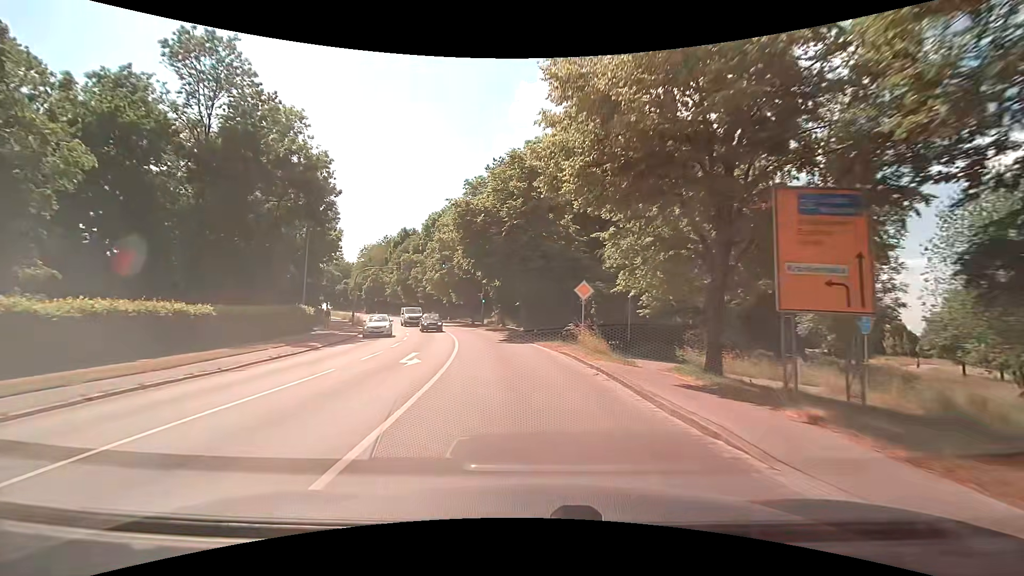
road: secondary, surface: asphalt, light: Day
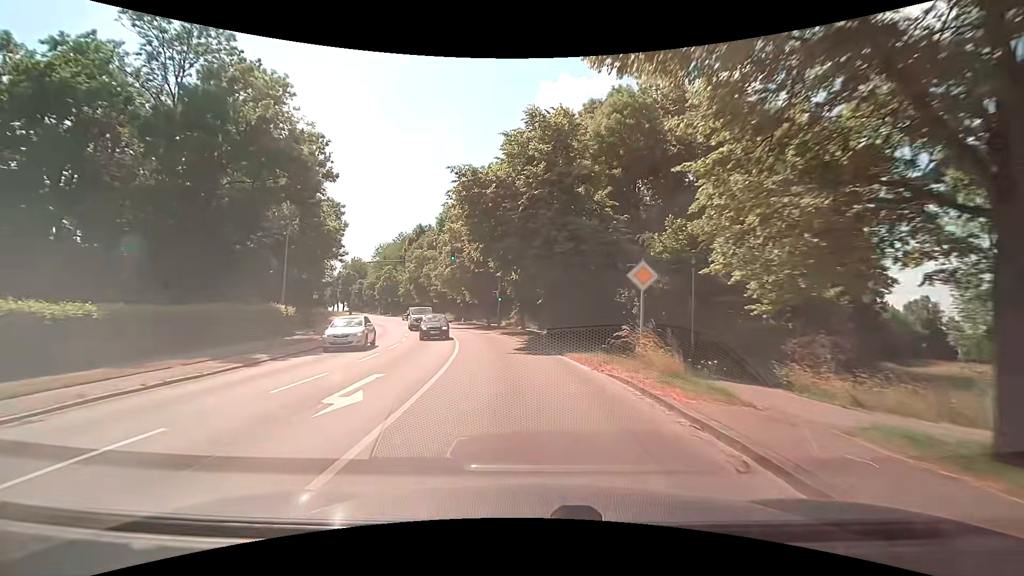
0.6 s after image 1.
(-0.2, +7.1) m; -2°
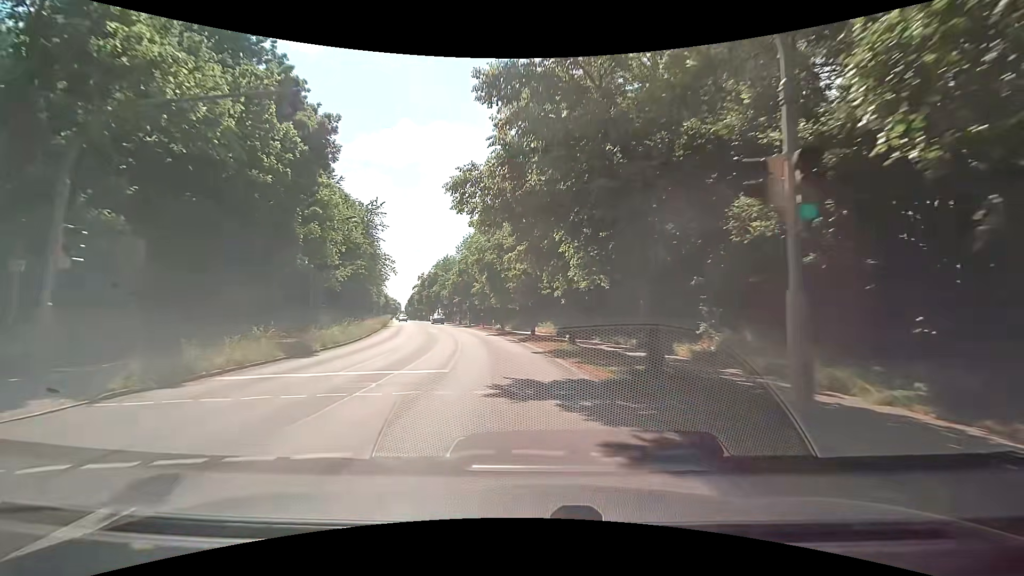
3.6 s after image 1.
(-4.1, +35.8) m; -14°
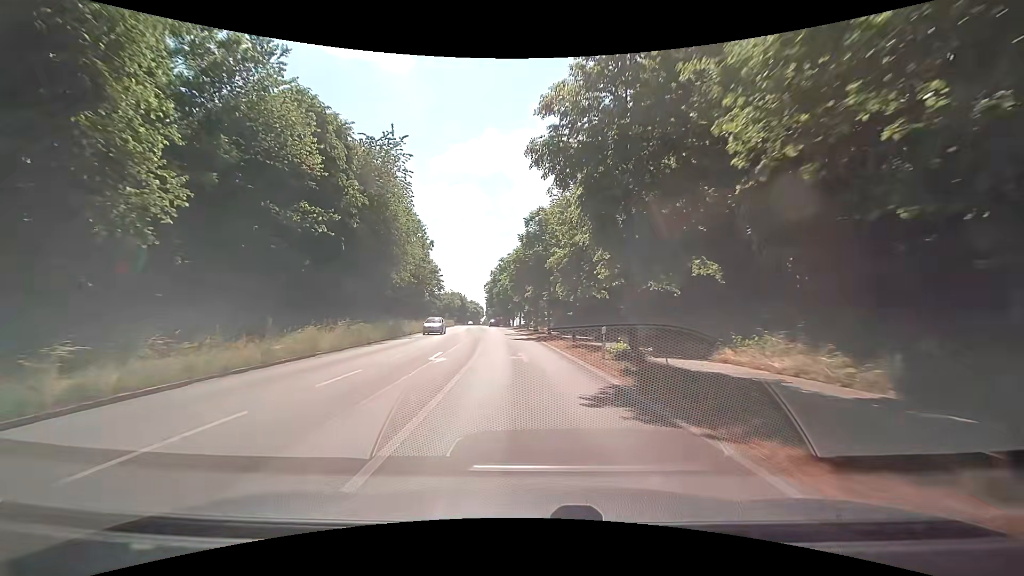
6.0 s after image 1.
(-2.5, +30.6) m; -9°
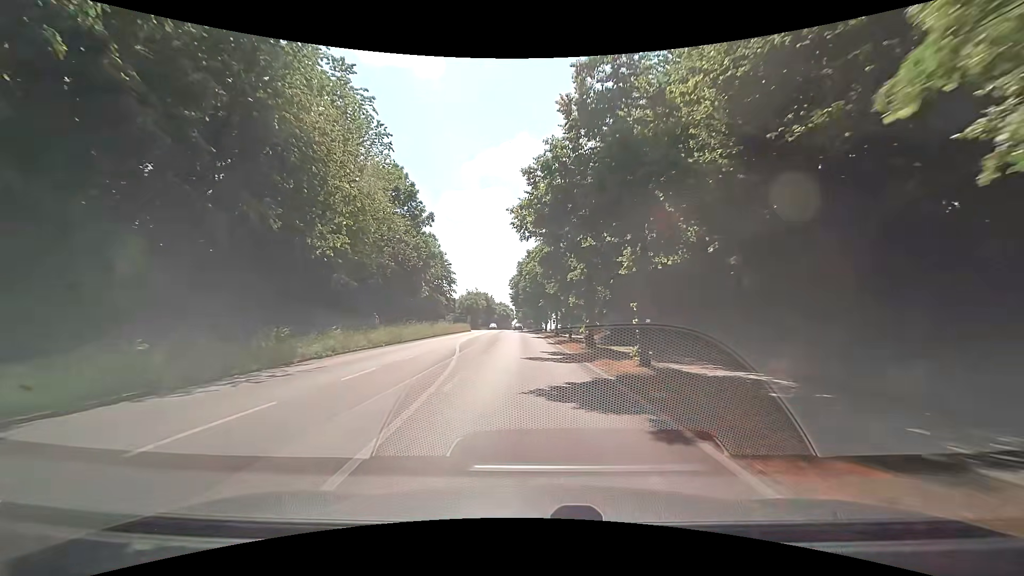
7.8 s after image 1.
(-1.1, +23.4) m; -4°
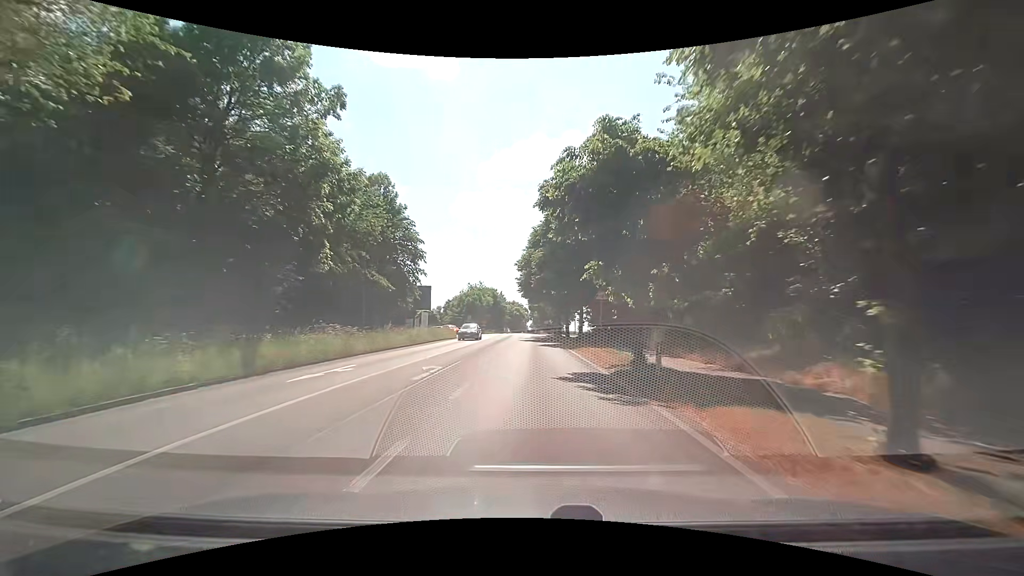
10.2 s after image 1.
(-0.9, +31.1) m; -2°
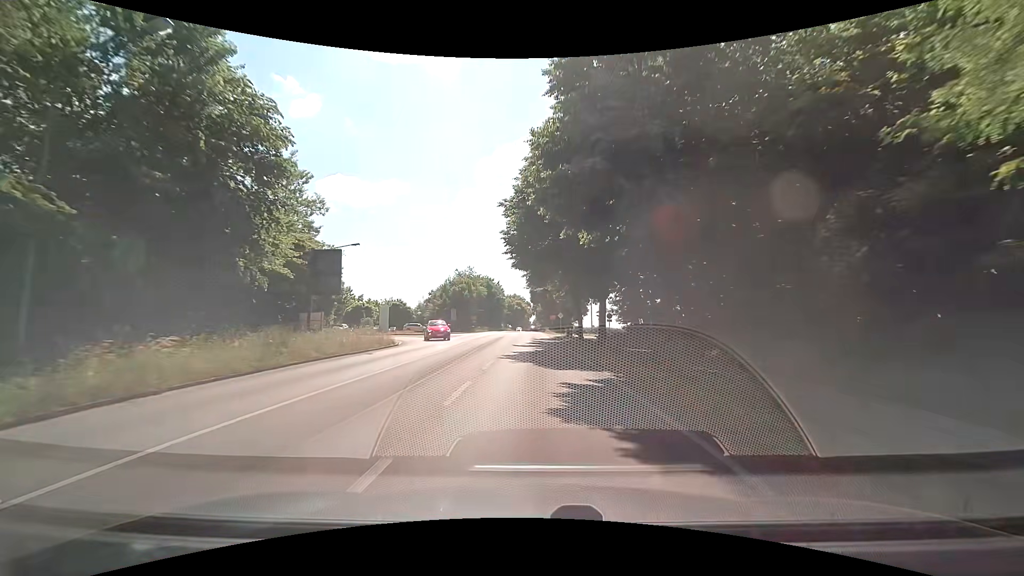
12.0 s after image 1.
(-0.2, +24.8) m; -1°
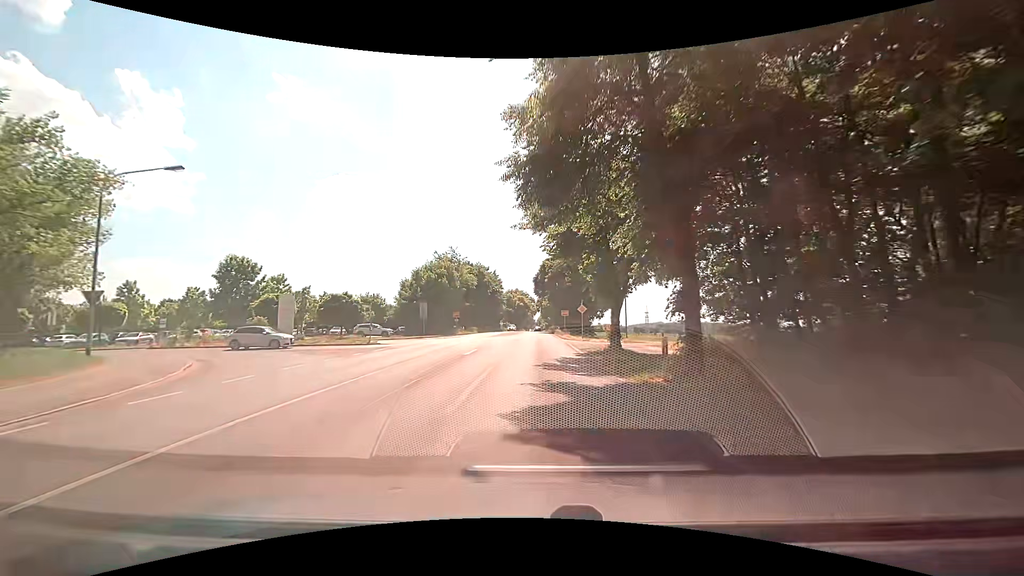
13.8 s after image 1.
(-0.1, +25.2) m; -1°
(0, +10) (0, +20) (0, +30) (0, +40) (0, +50) (0, +60) (0, +70) (0, +80) (+1, +90) (+1, +100) m
